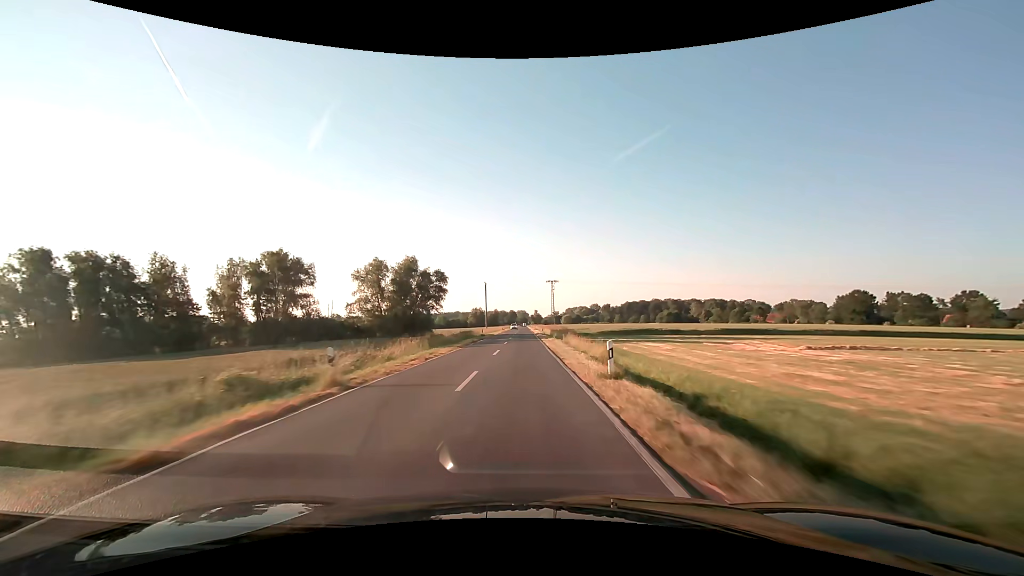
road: secondary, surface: asphalt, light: Day
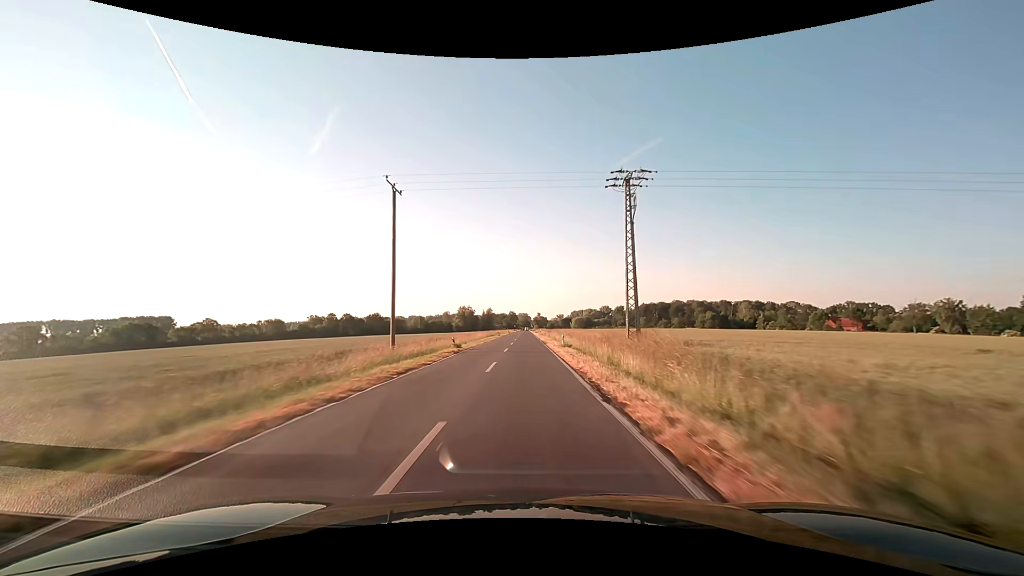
(-0.2, +79.7) m; 0°
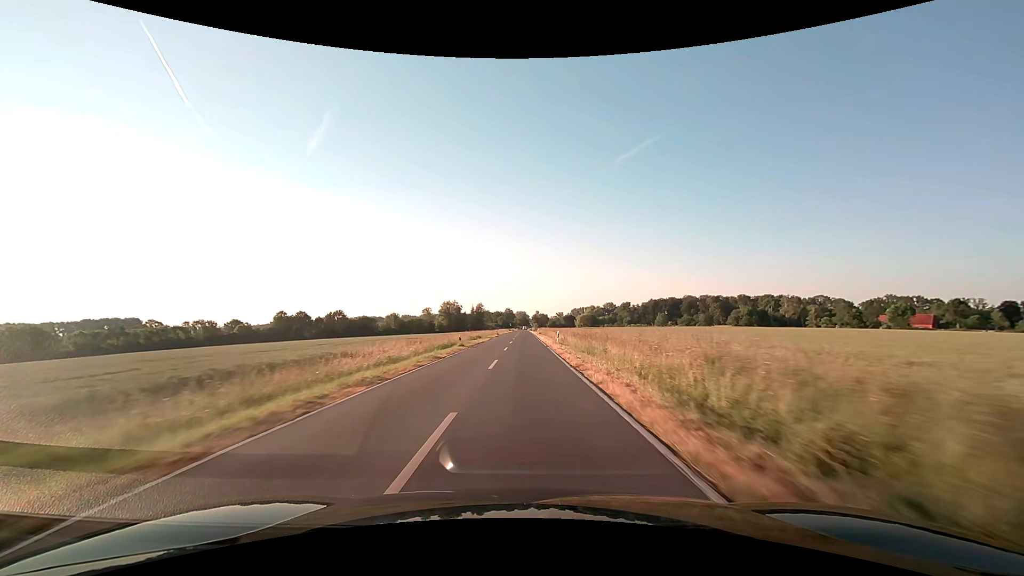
(+0.2, +47.8) m; 0°
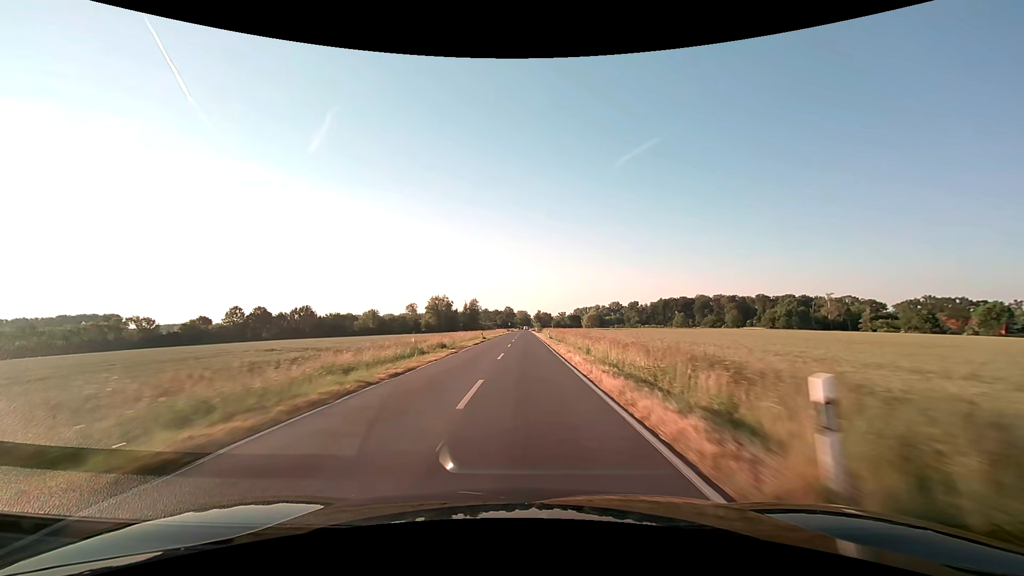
(+0.1, +31.8) m; 0°
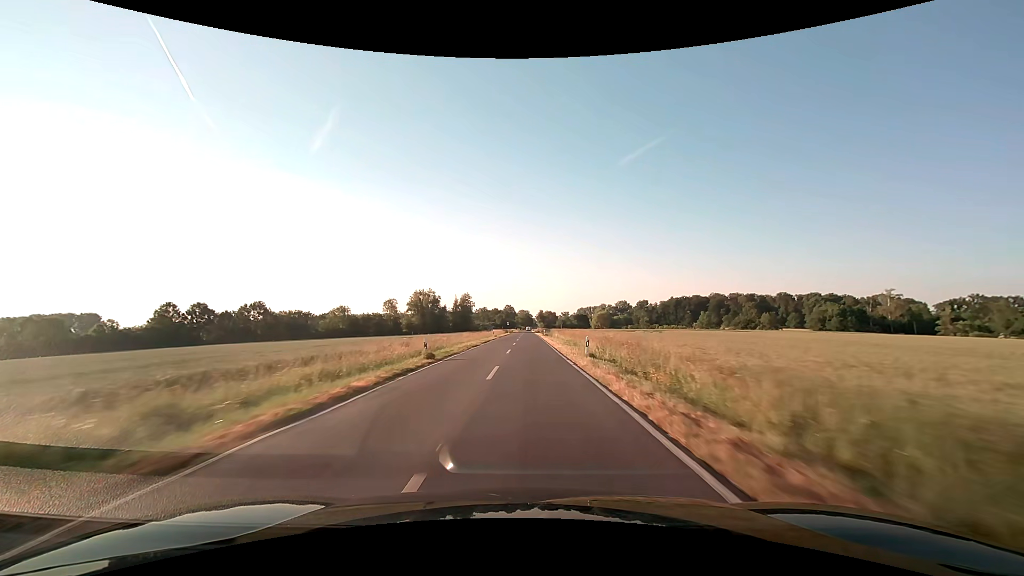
(0.0, +31.8) m; 0°
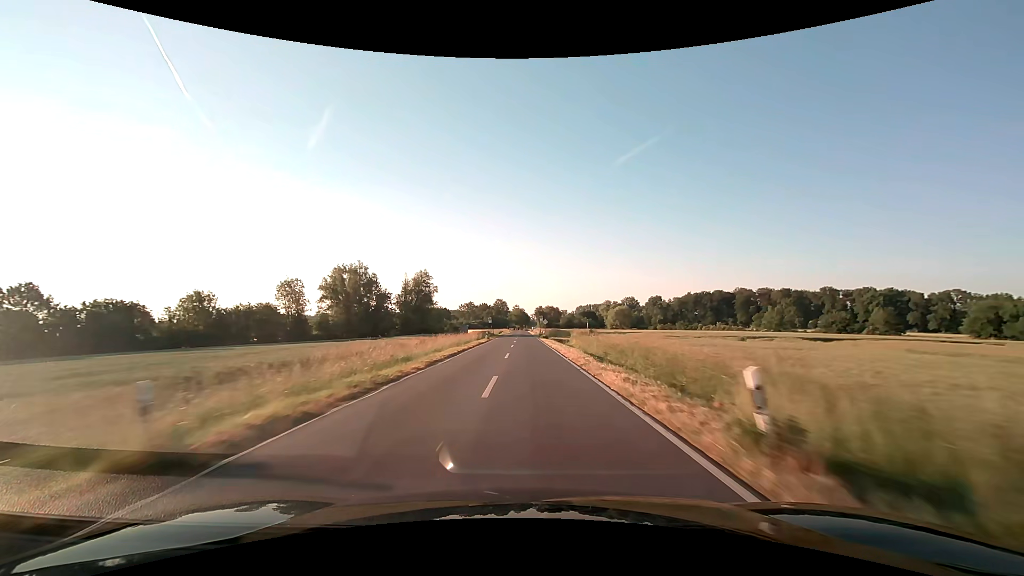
(0.0, +63.5) m; +1°
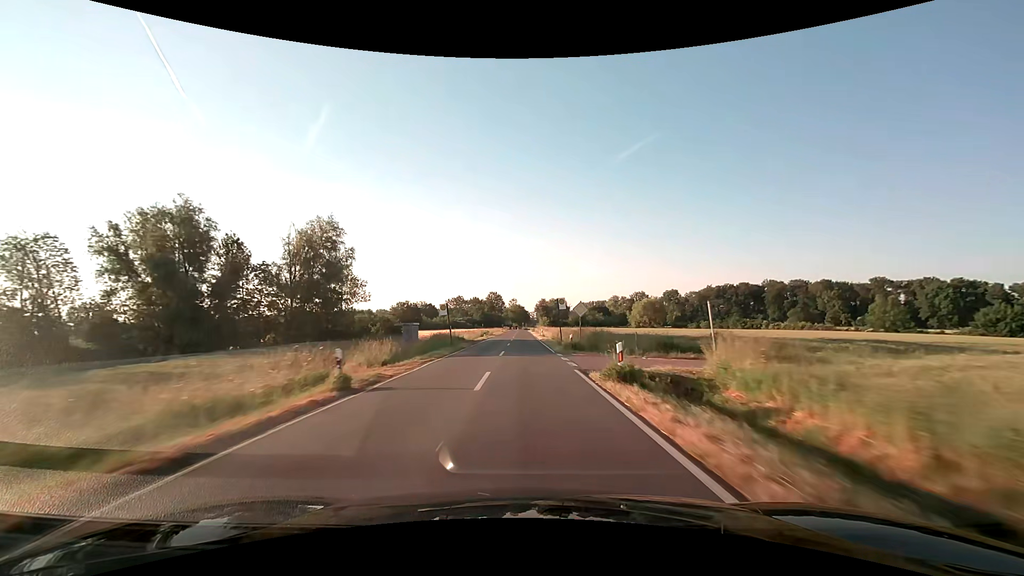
(0.0, +47.6) m; 0°
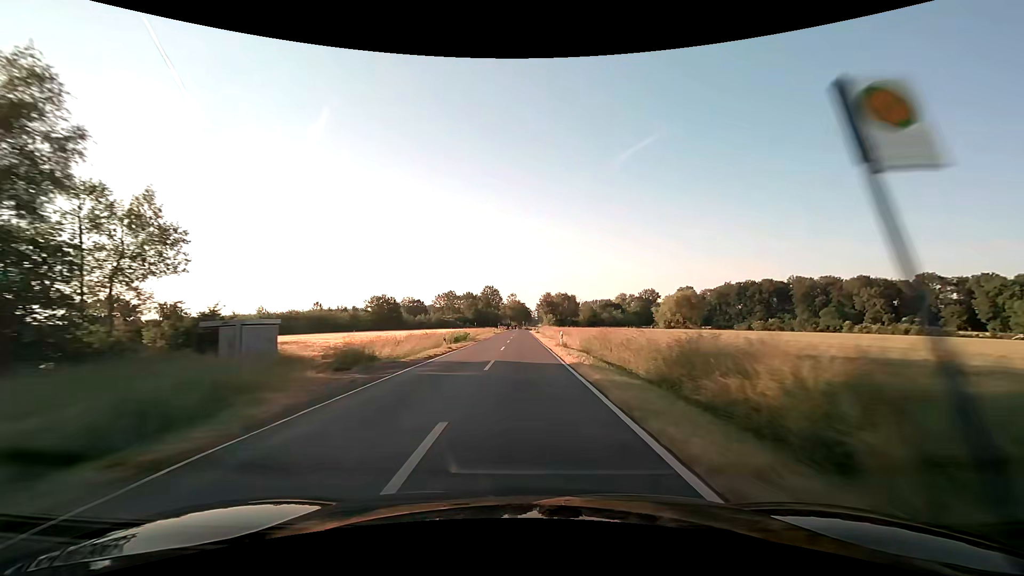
(0.0, +31.7) m; 0°
(0, +10) (0, +20) (0, +30) (0, +40) (0, +50) (0, +60) (0, +70) (0, +80) (-1, +90) (-1, +100) m
